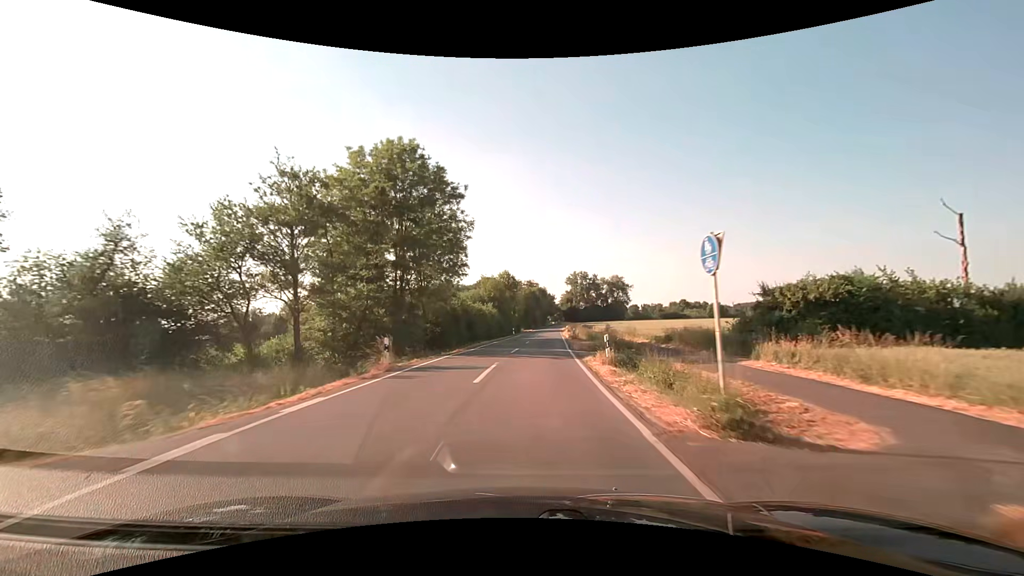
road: secondary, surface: asphalt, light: Day
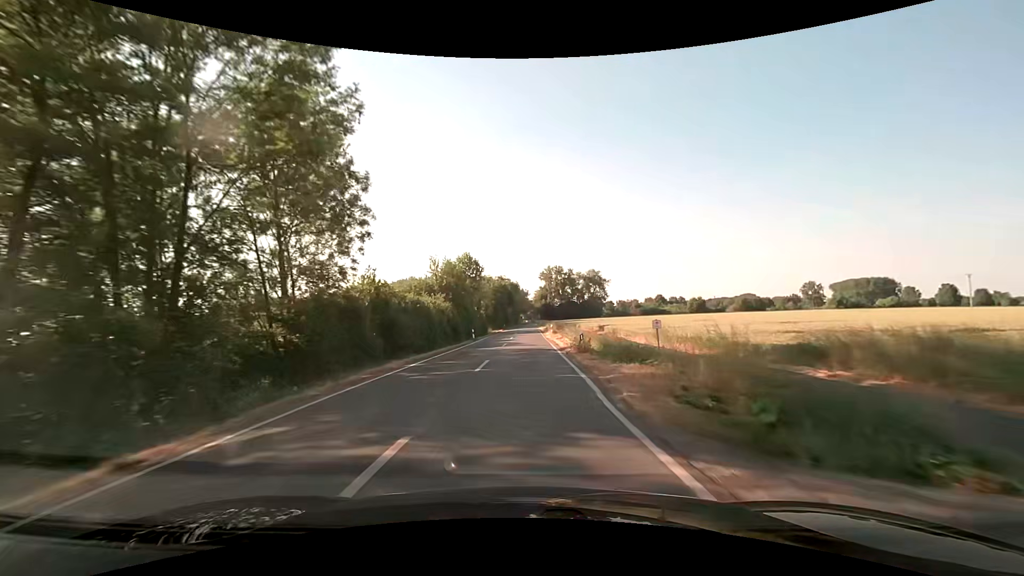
(+0.7, +21.7) m; +3°
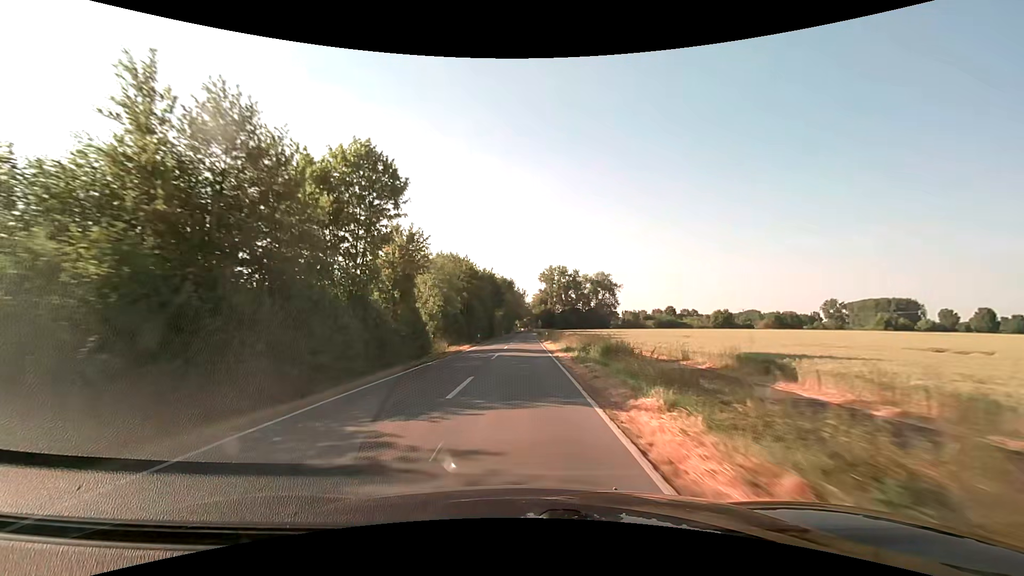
(+0.4, +43.8) m; +1°
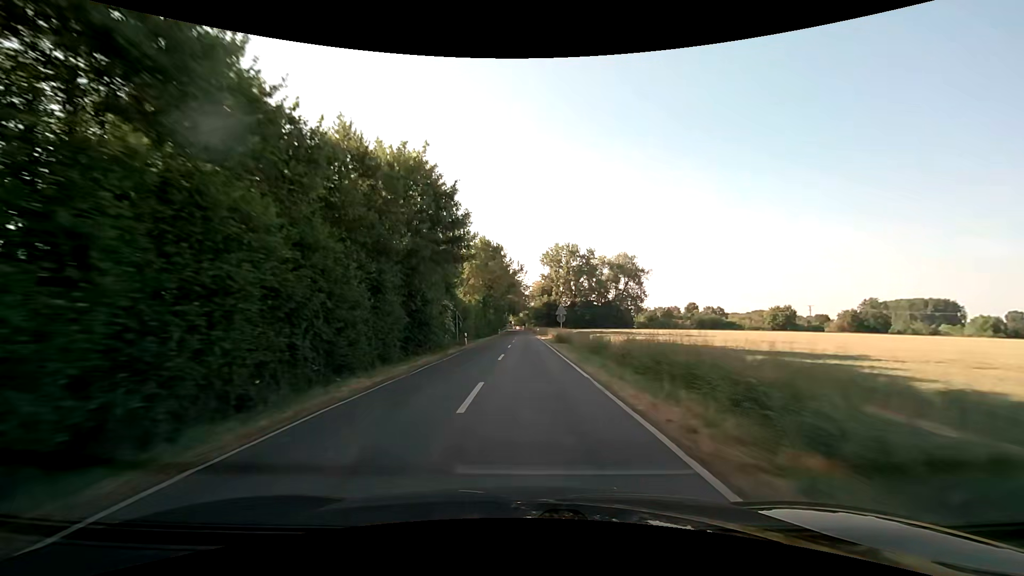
(-0.2, +63.1) m; 0°
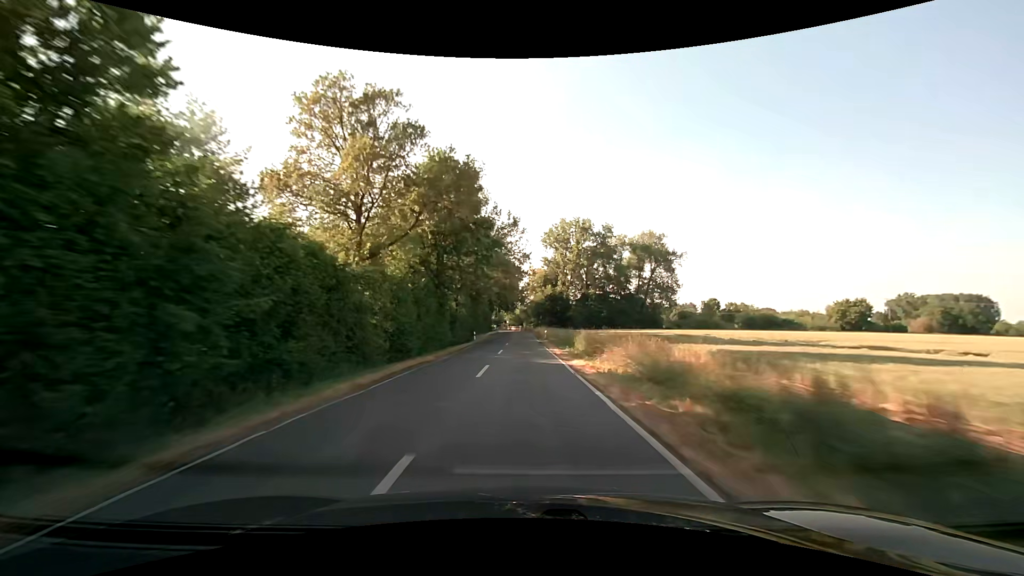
(+0.3, +43.1) m; 0°
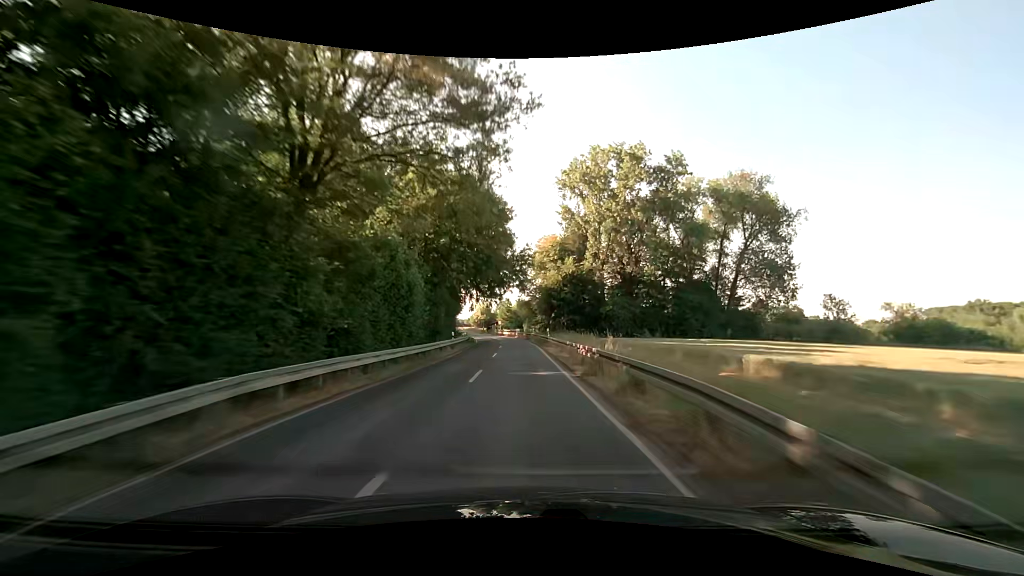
(-0.2, +61.2) m; 0°
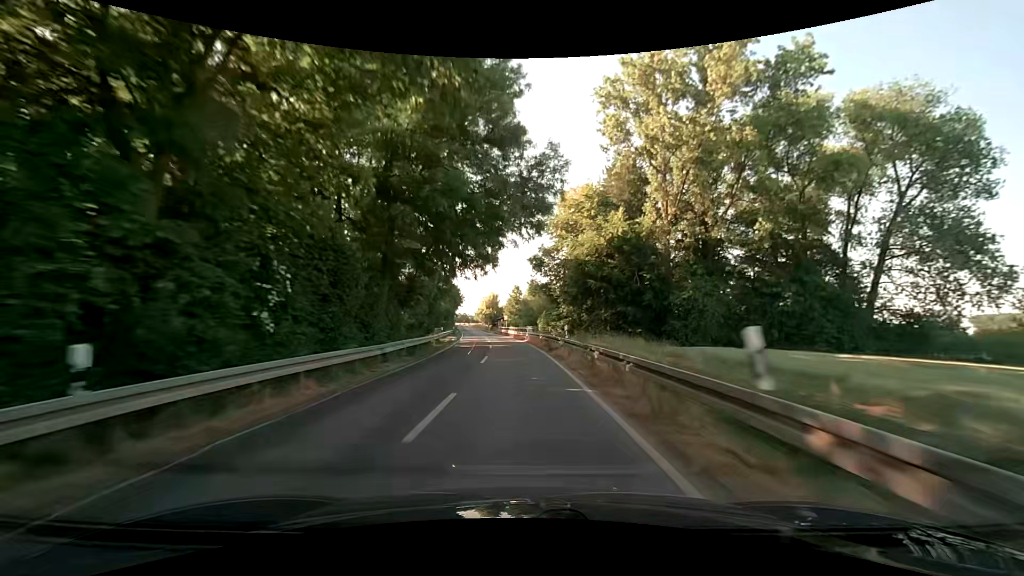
(-0.1, +31.2) m; -1°
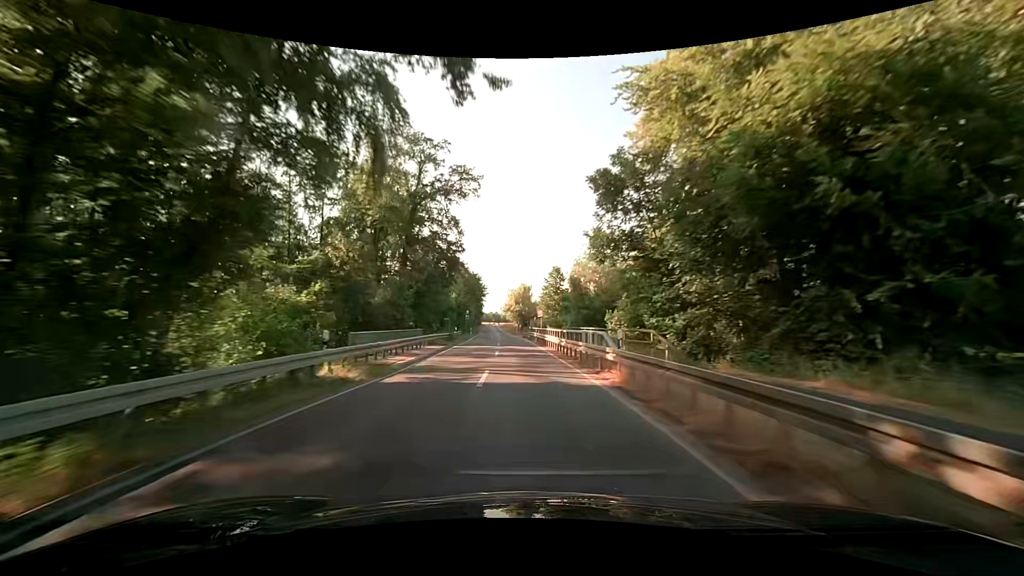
(-1.0, +31.3) m; -4°
(0, +10) (0, +20) (-1, +30) (-1, +40) (-2, +50) (-2, +60) (-3, +70) (-3, +80) (-4, +90) (-5, +100) m
